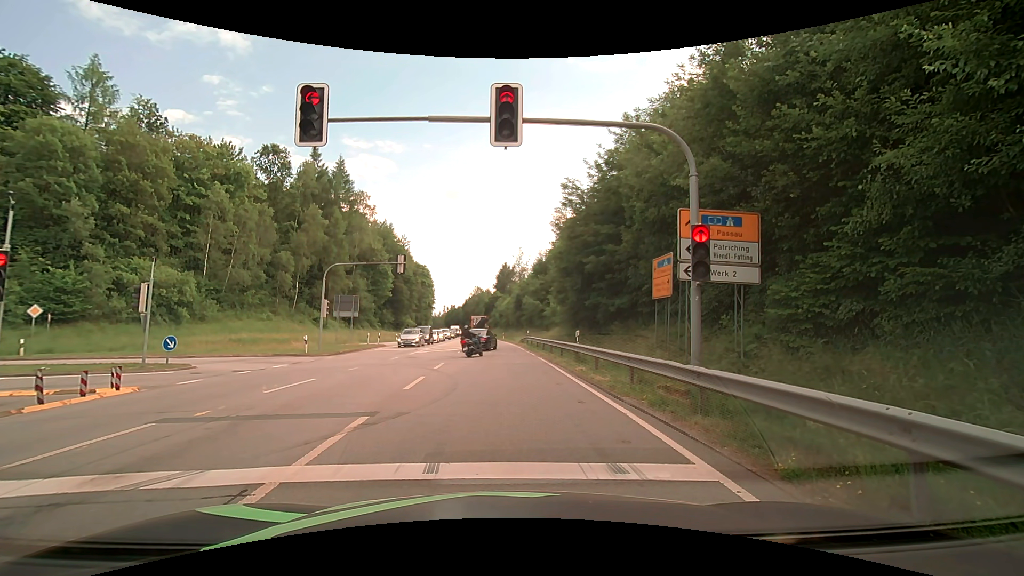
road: primary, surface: asphalt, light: Day
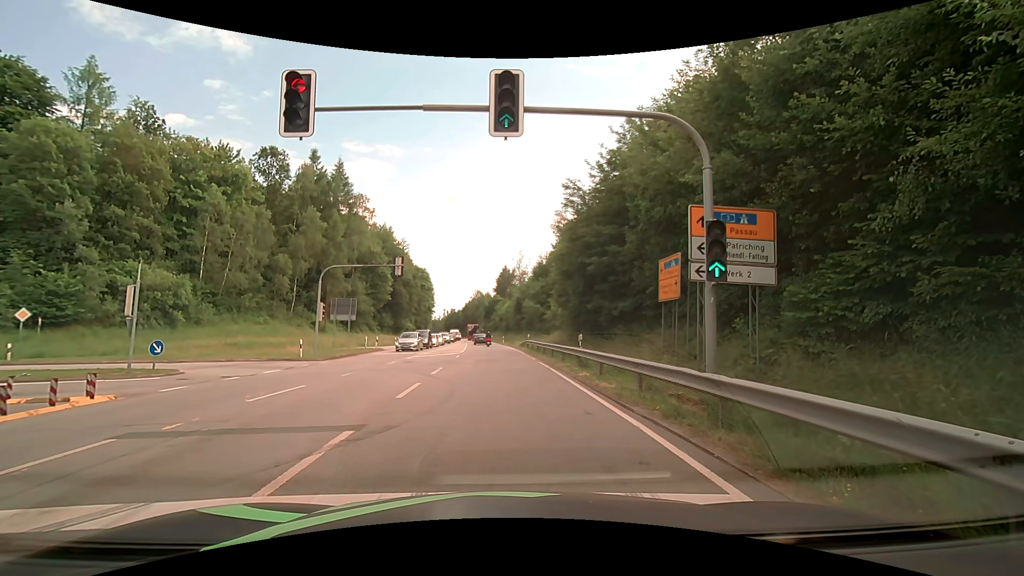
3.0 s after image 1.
(0.0, +0.8) m; 0°
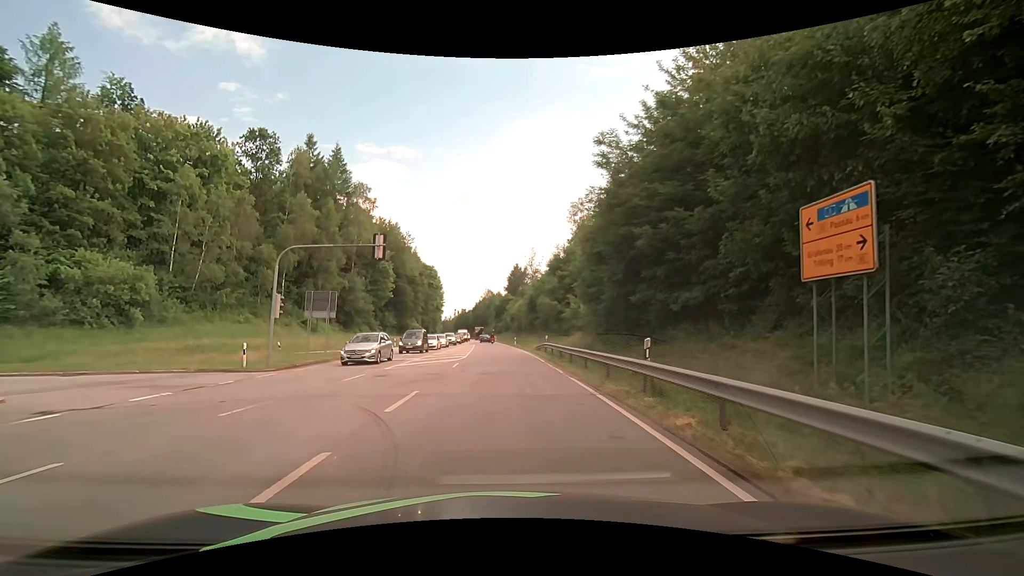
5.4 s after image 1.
(-0.5, +8.2) m; -4°
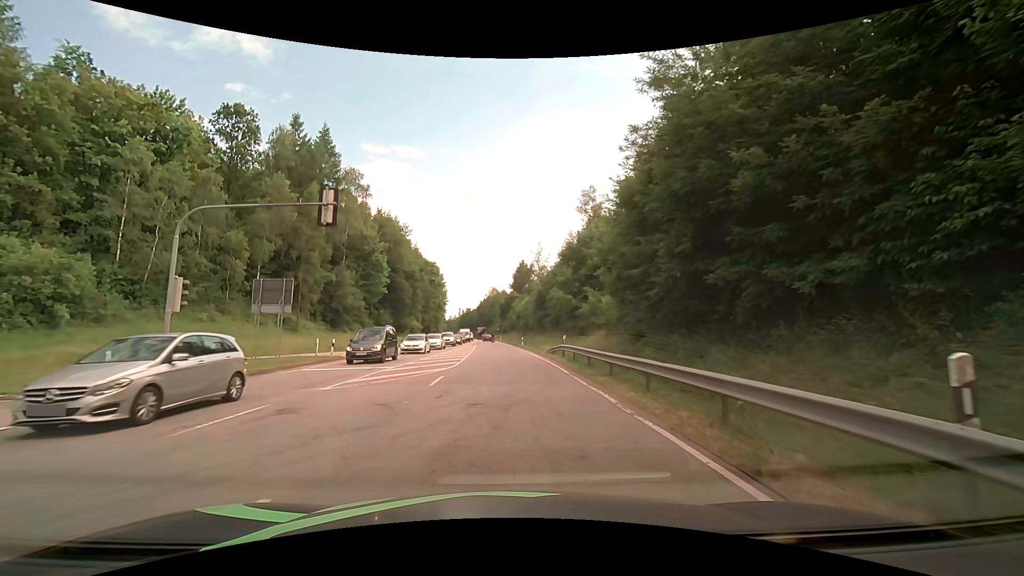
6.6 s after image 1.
(0.0, +8.1) m; 0°
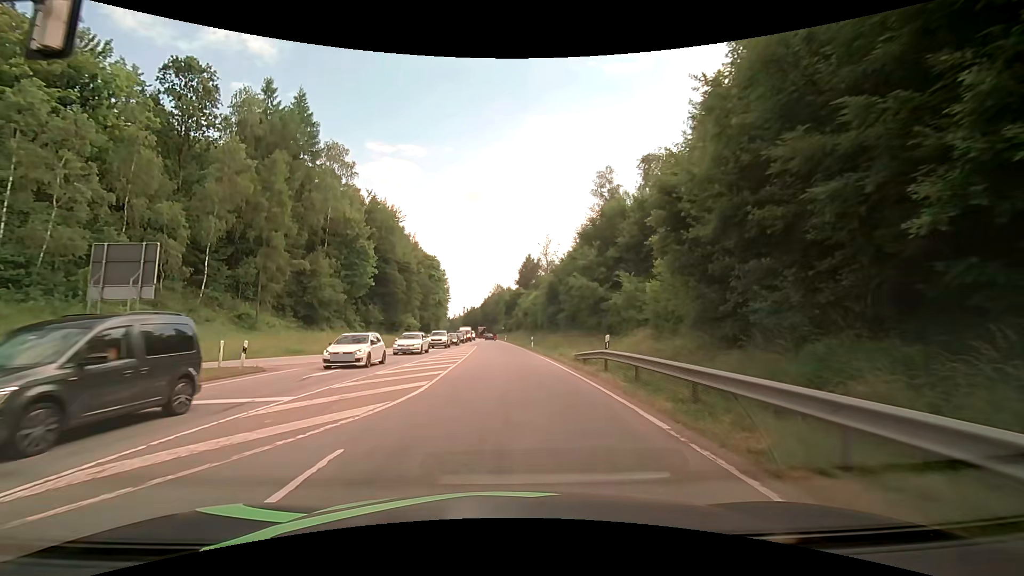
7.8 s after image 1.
(-0.1, +10.8) m; -1°
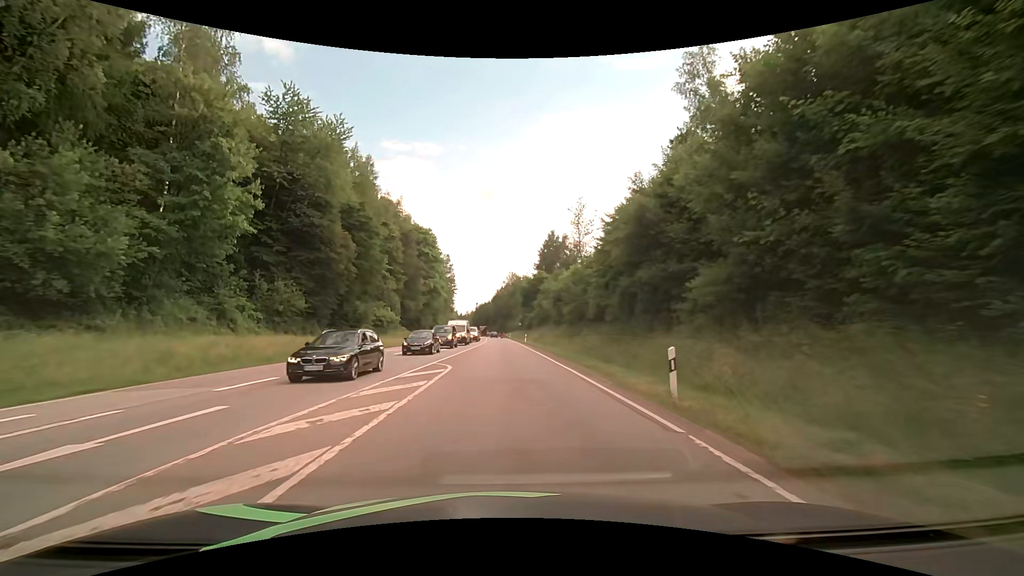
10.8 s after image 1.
(-0.8, +35.9) m; -2°
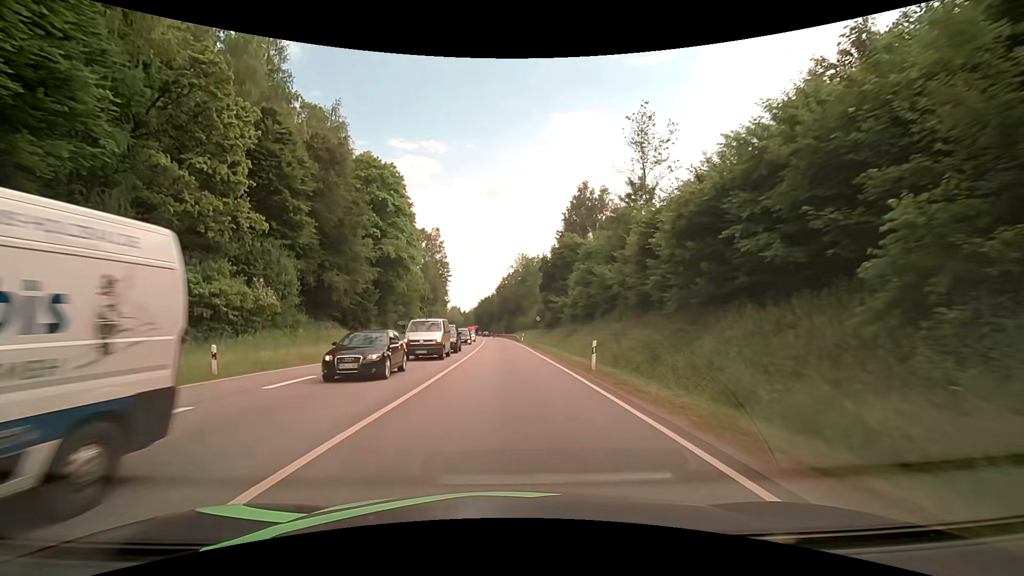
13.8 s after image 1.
(-0.4, +42.4) m; -1°
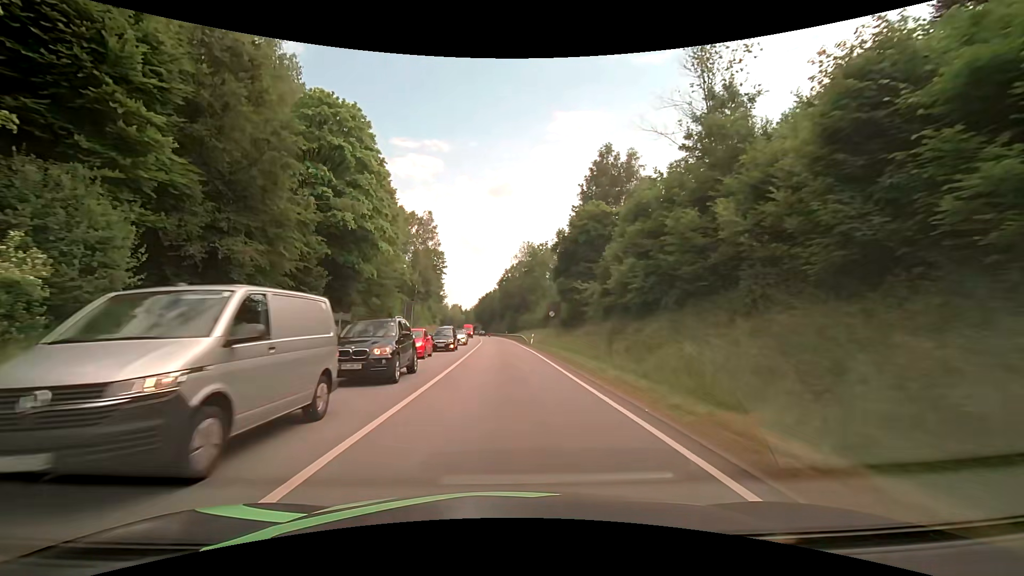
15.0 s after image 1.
(-0.1, +17.6) m; 0°
(0, +10) (0, +20) (0, +30) (-1, +40) (-1, +50) (-1, +60) (-2, +70) (-3, +80) (-3, +90) (-4, +100) m
